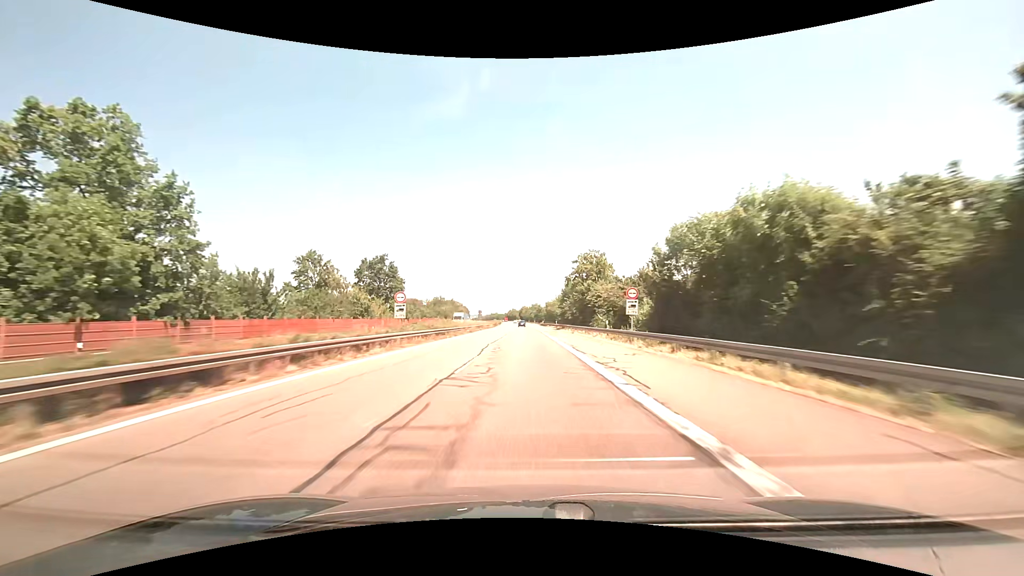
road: motorway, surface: asphalt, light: Day
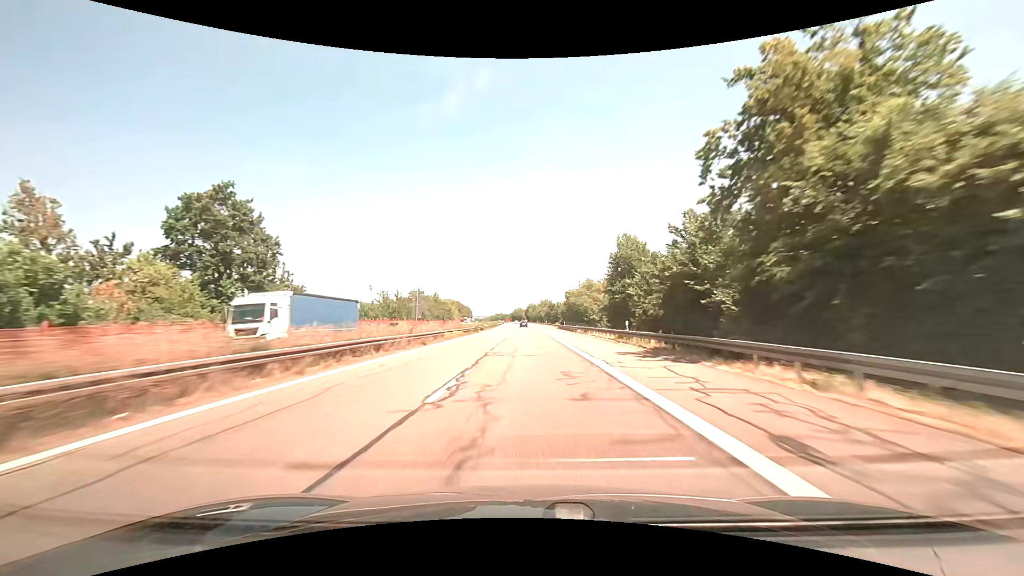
(-0.4, +58.4) m; -1°
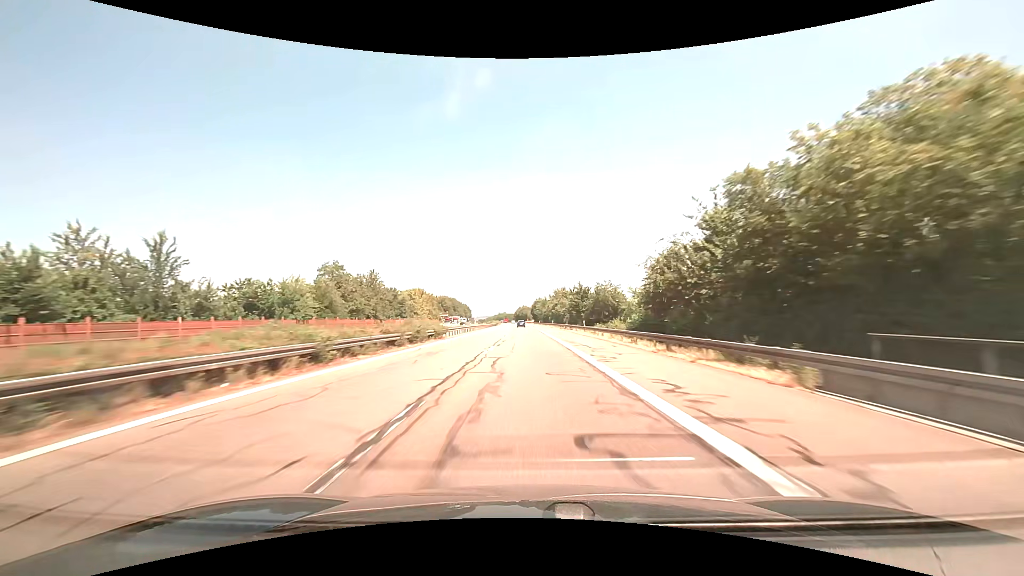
(-0.4, +77.9) m; -1°
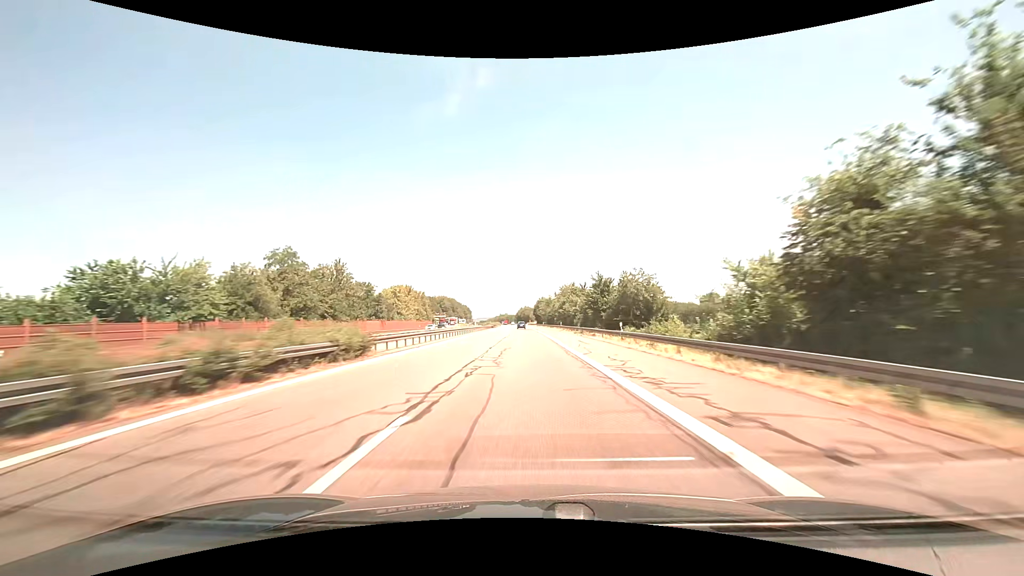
(0.0, +19.5) m; 0°
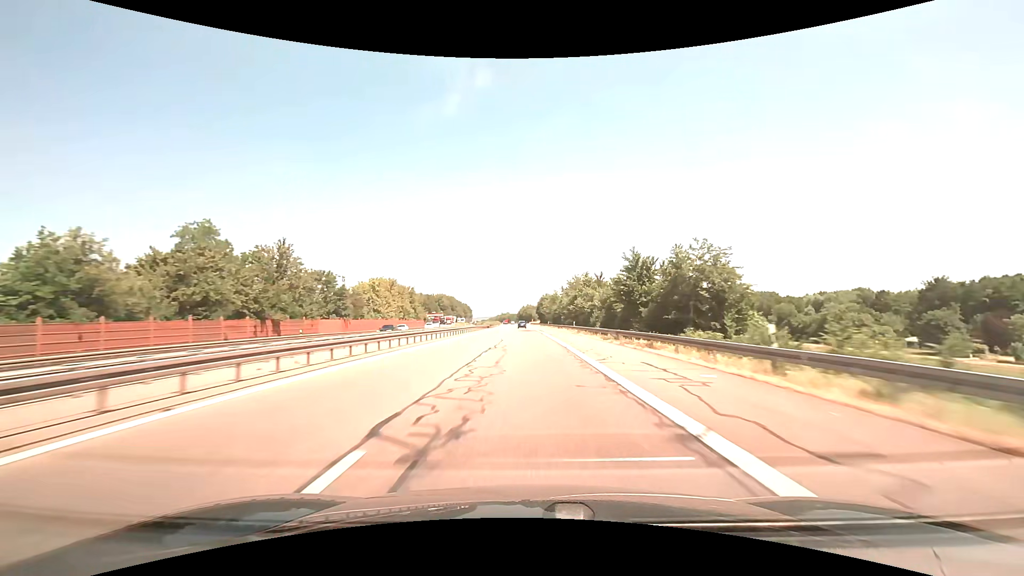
(-0.1, +19.5) m; 0°
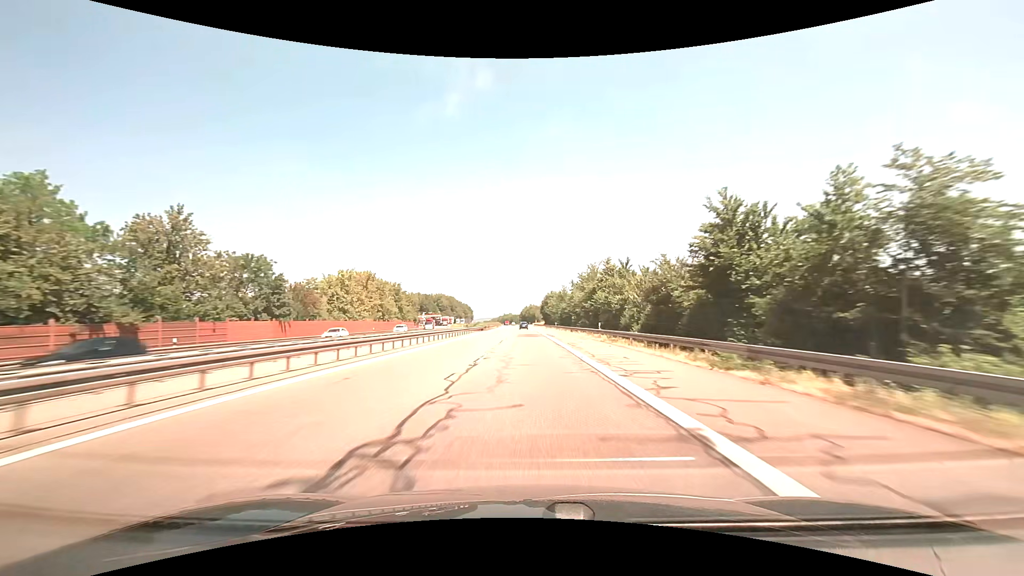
(0.0, +19.5) m; 0°
